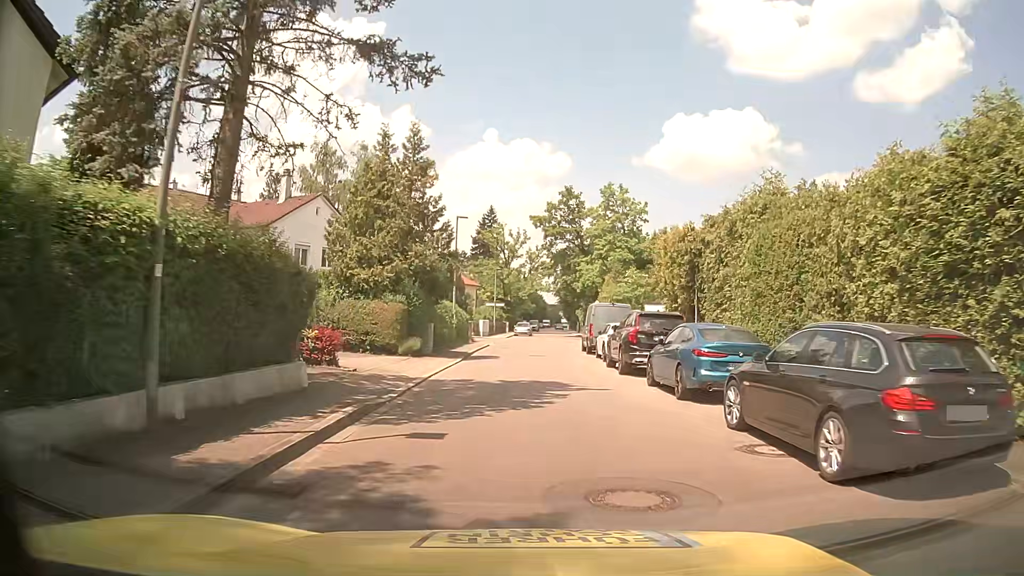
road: residential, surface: asphalt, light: Day
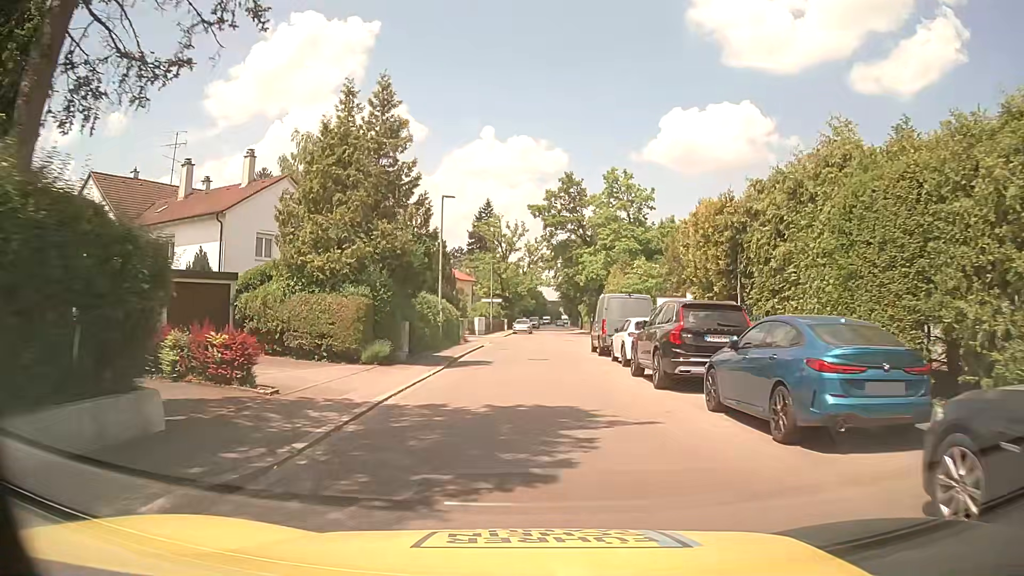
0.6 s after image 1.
(0.0, +5.1) m; 0°
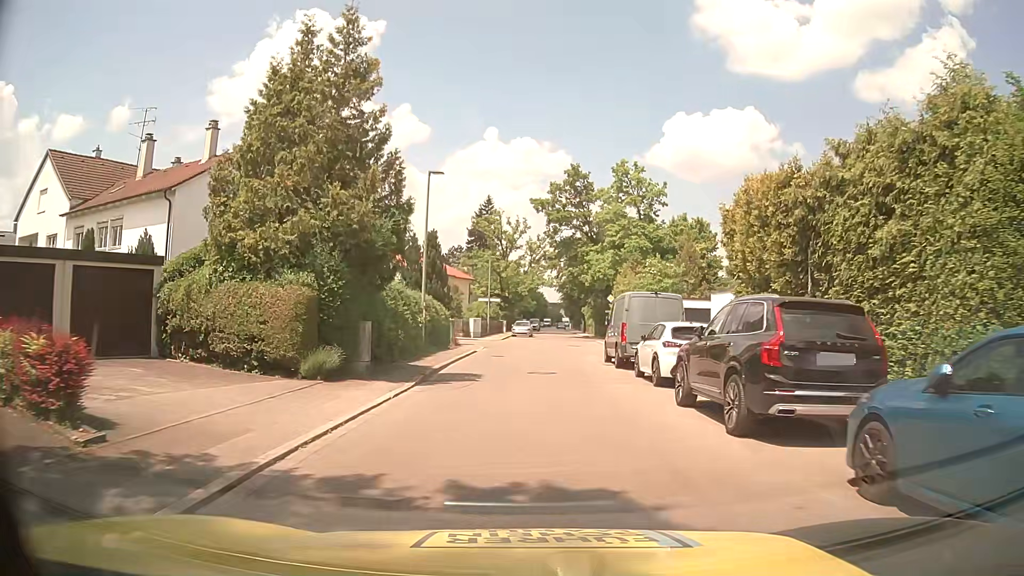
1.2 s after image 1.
(0.0, +4.9) m; -1°
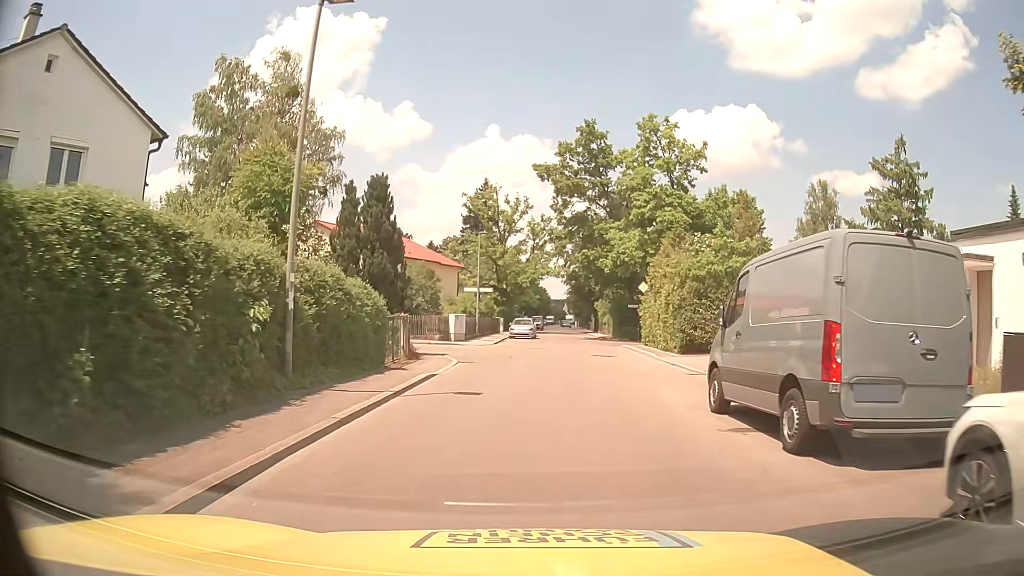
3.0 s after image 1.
(+0.2, +13.8) m; +1°
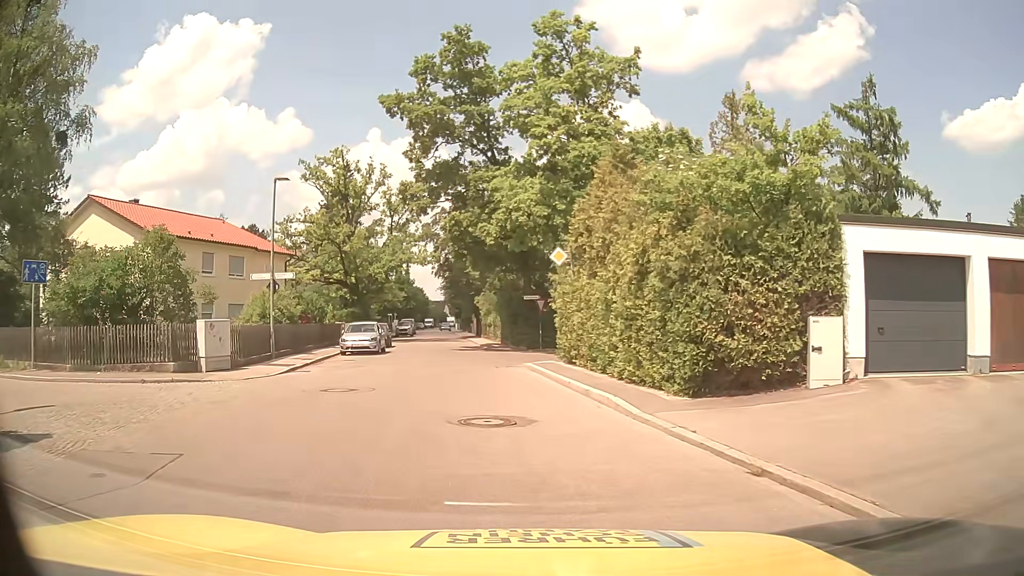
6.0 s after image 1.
(+1.6, +17.0) m; +11°
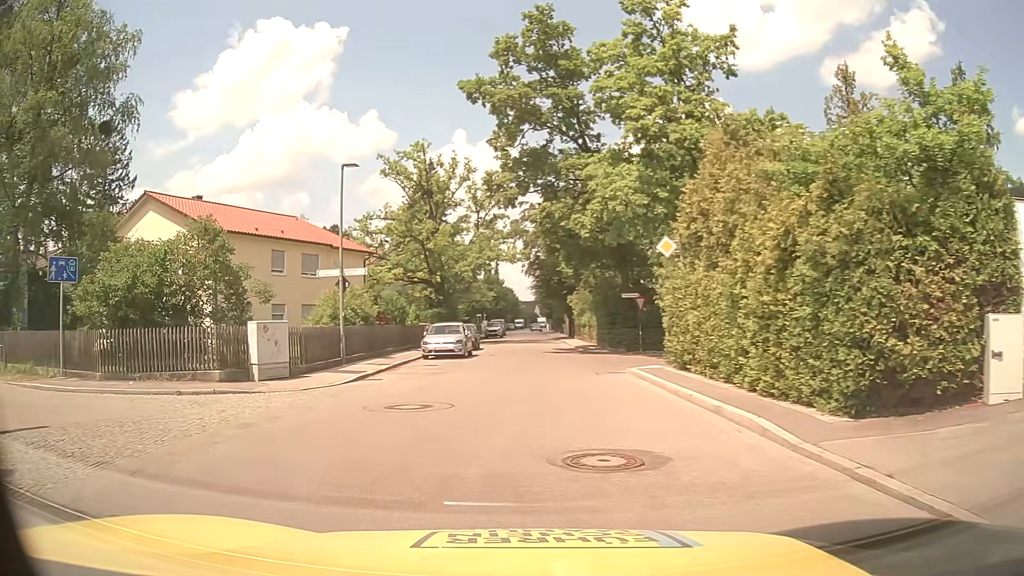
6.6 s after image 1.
(-0.1, +2.6) m; -8°
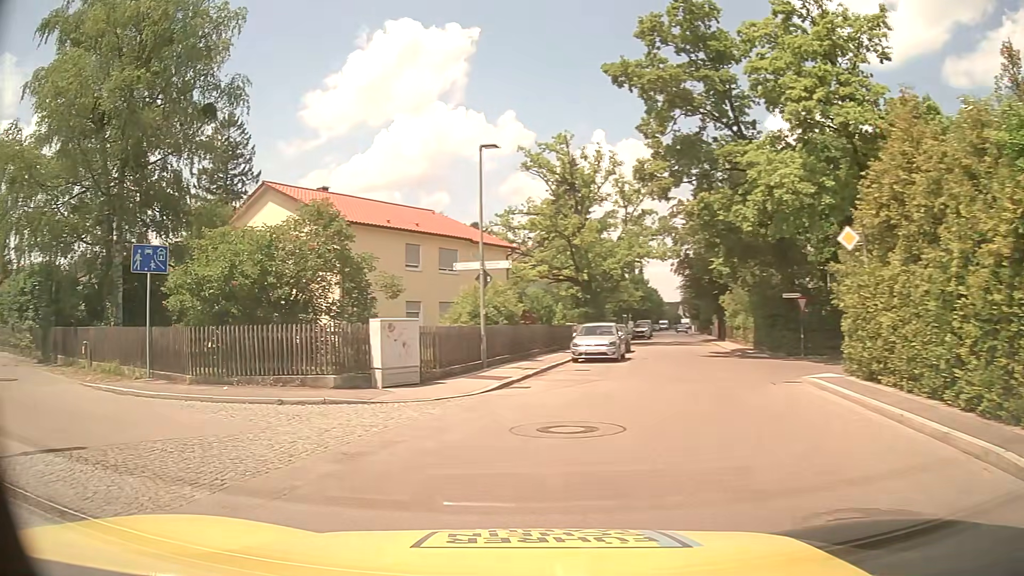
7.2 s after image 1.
(-0.2, +2.4) m; -11°
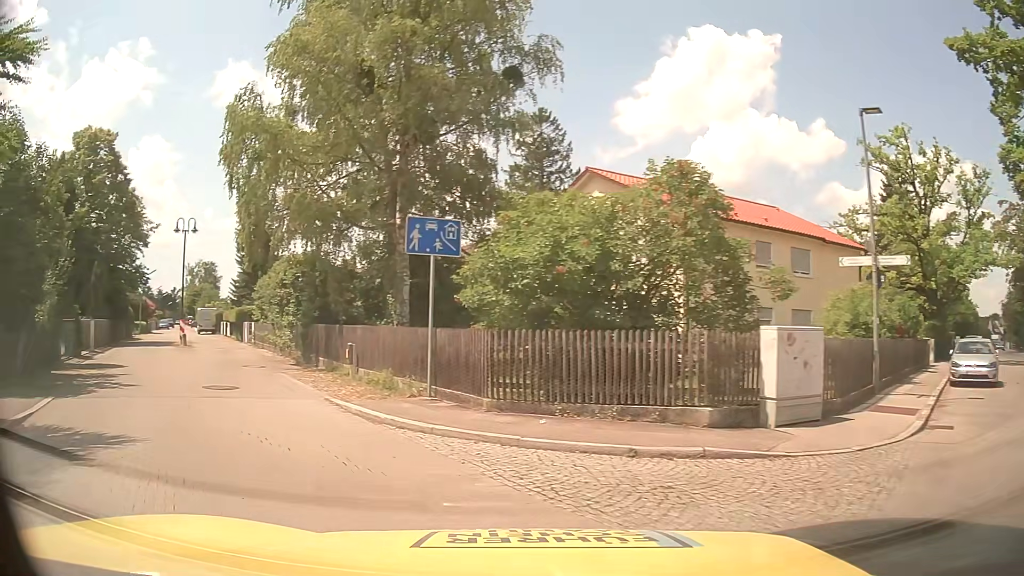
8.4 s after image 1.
(-1.1, +4.3) m; -27°
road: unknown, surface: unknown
